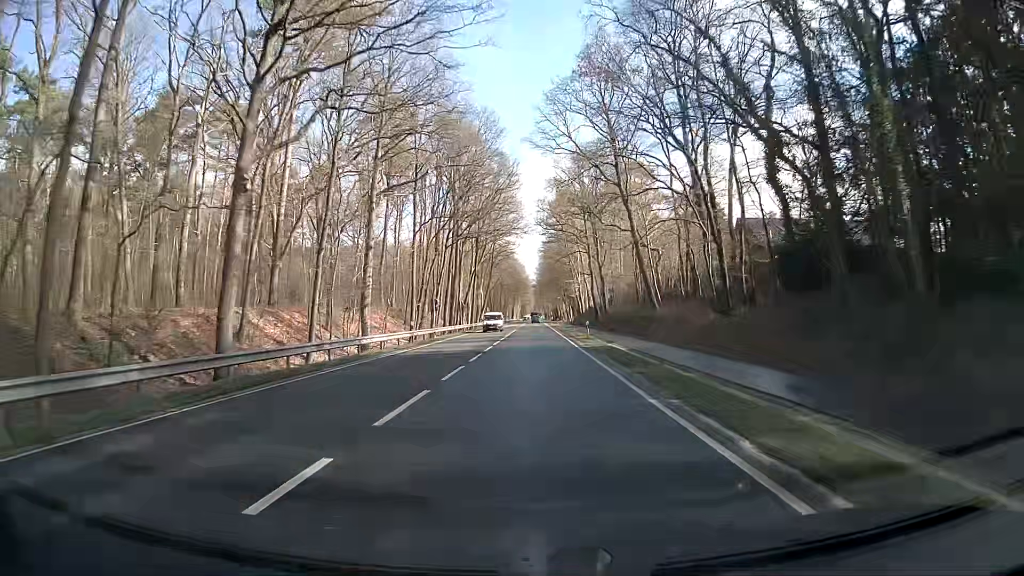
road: primary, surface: asphalt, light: Day
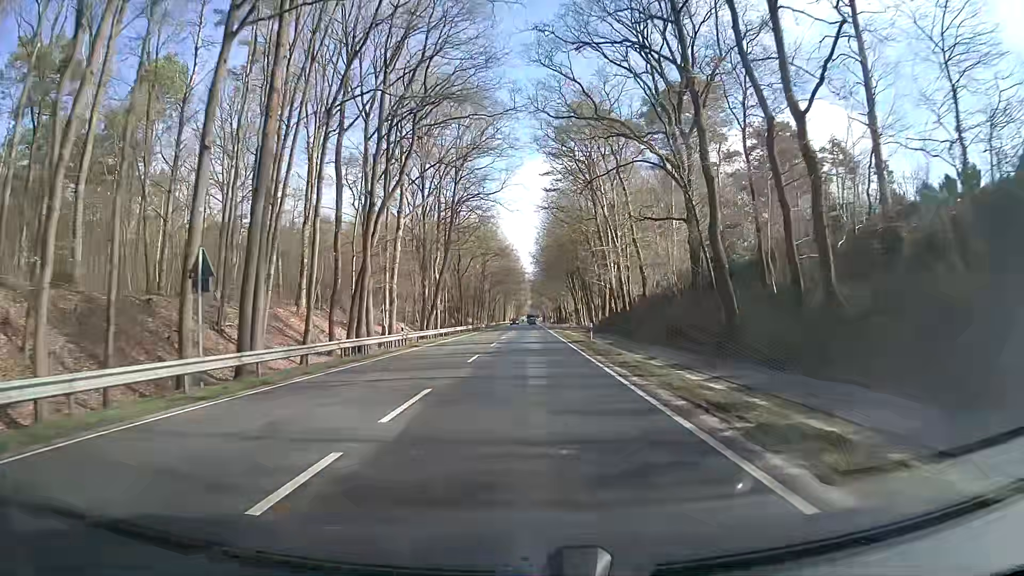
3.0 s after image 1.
(-0.2, +54.7) m; -1°
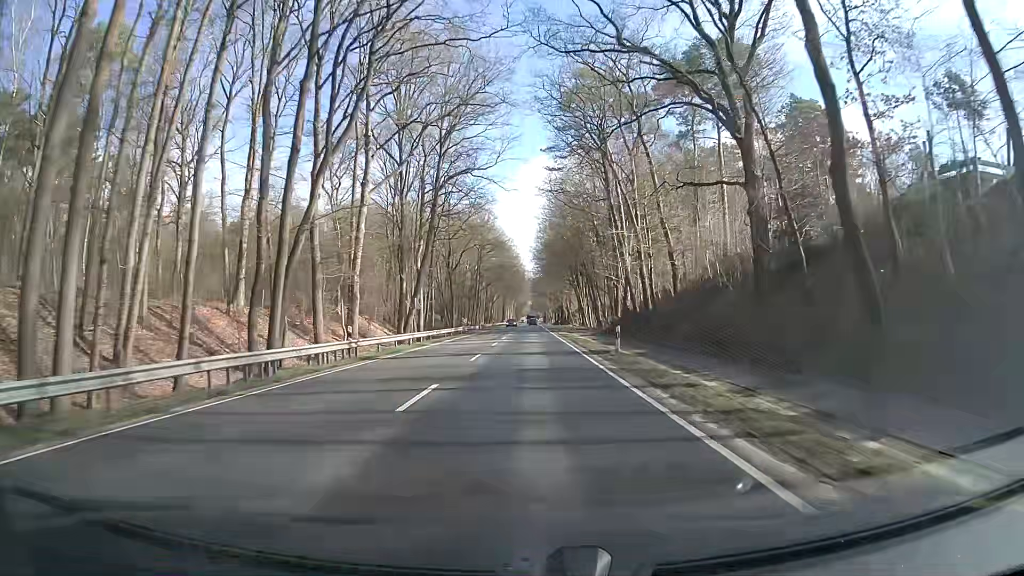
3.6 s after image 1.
(+0.1, +10.9) m; +1°
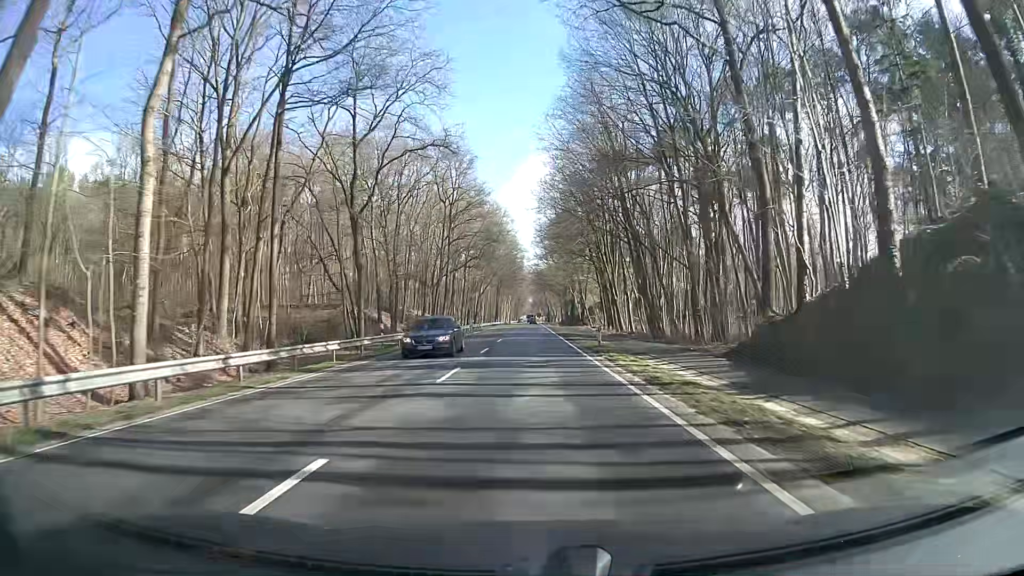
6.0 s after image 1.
(-0.2, +43.7) m; 0°
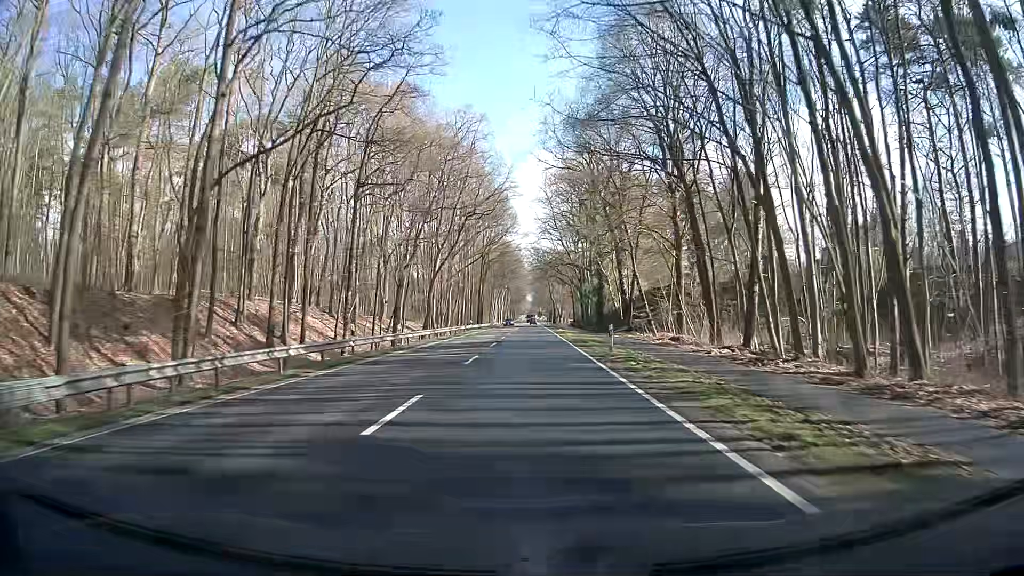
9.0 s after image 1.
(-0.4, +54.7) m; 0°
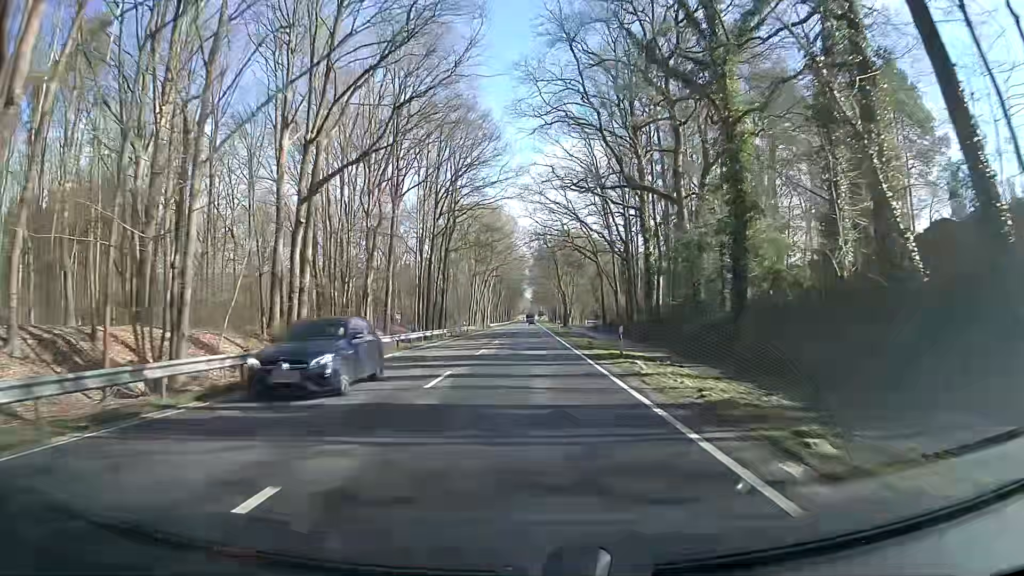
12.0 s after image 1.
(0.0, +54.8) m; -1°
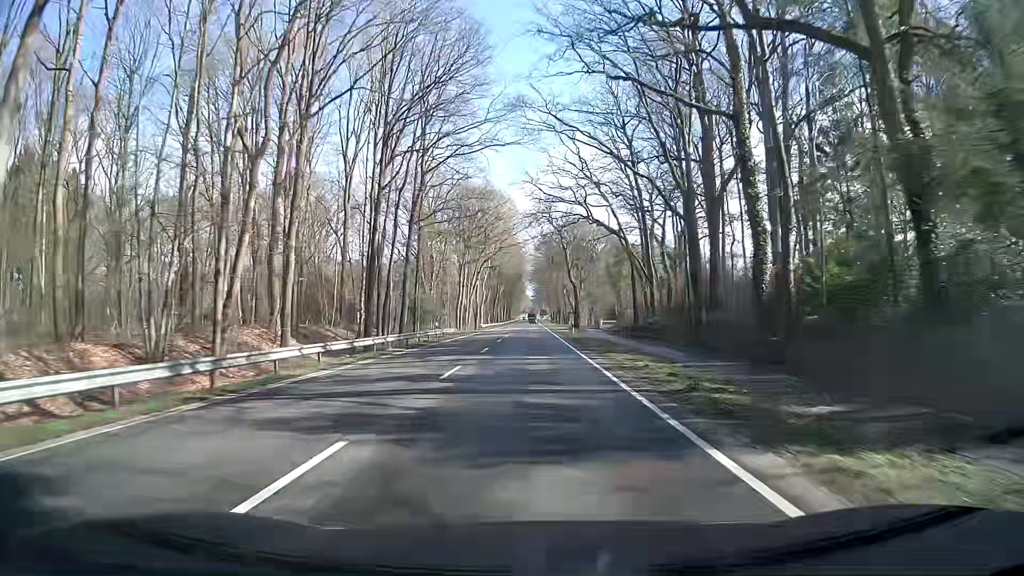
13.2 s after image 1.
(0.0, +22.0) m; -1°
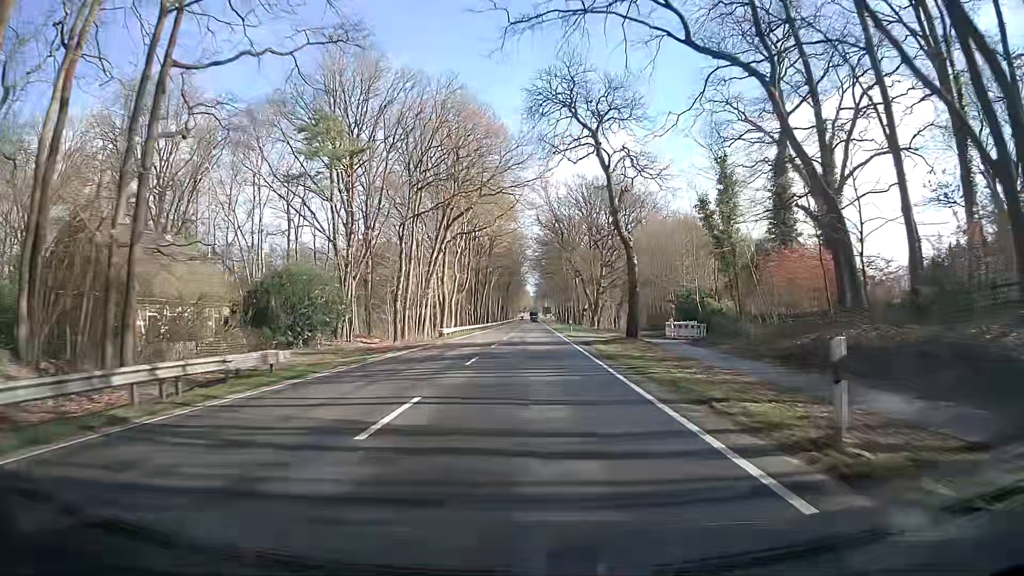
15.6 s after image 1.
(+0.9, +43.9) m; +1°
(0, +10) (0, +20) (0, +30) (0, +40) (0, +50) (0, +60) (0, +70) (0, +80) (0, +90) (0, +100) m
